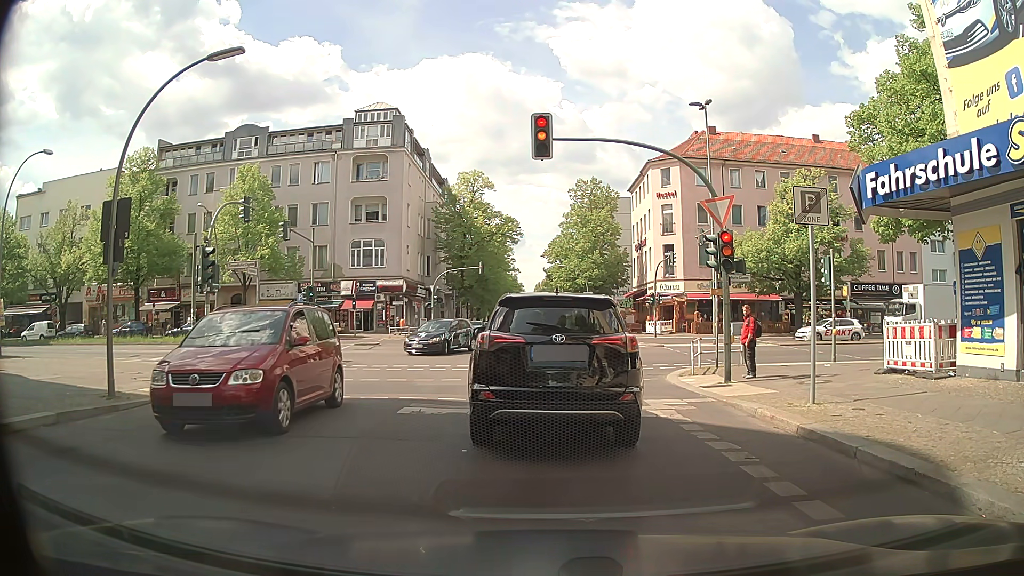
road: residential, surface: asphalt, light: Day
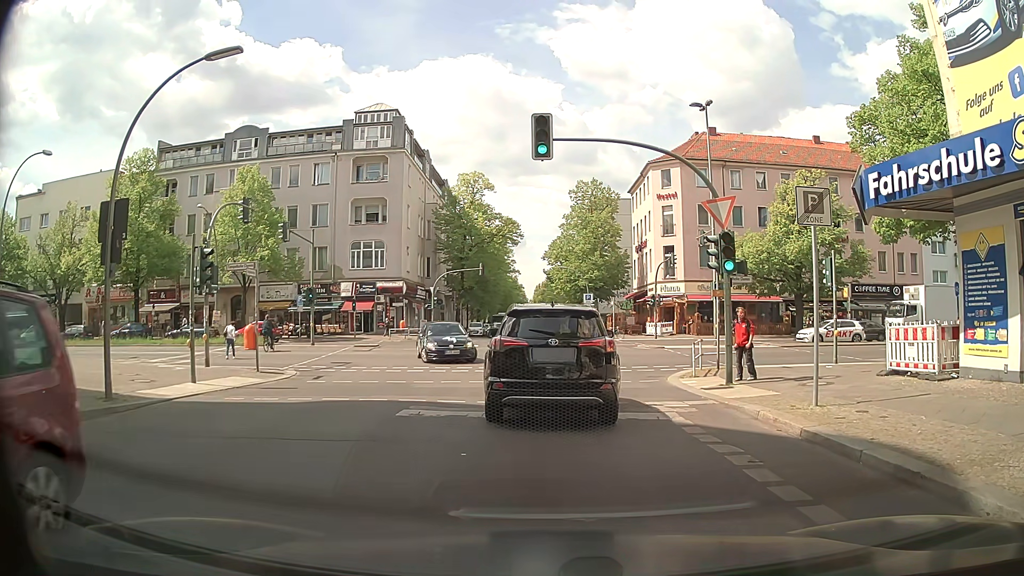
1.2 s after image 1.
(0.0, +0.1) m; 0°
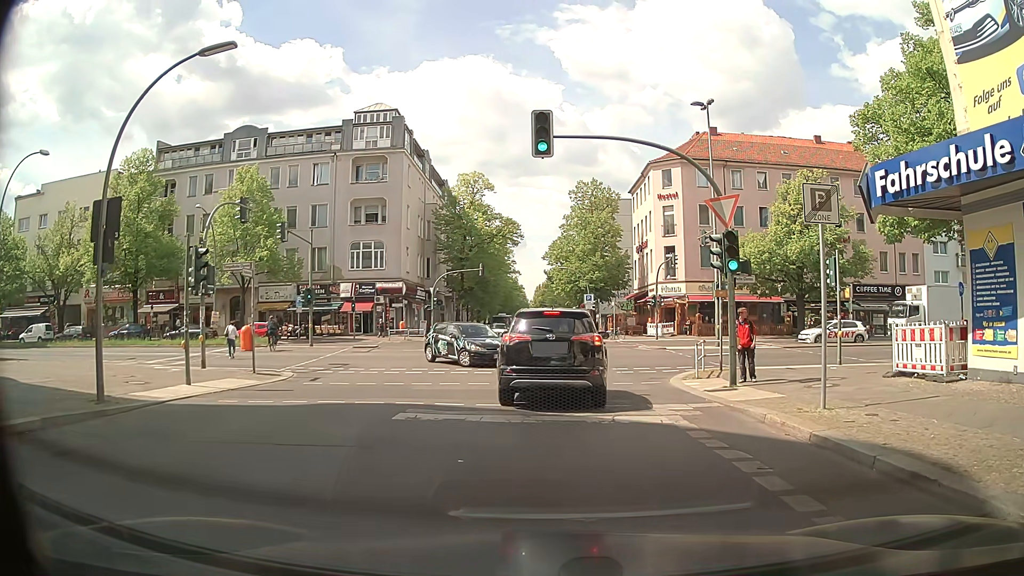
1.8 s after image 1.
(0.0, +0.3) m; 0°
